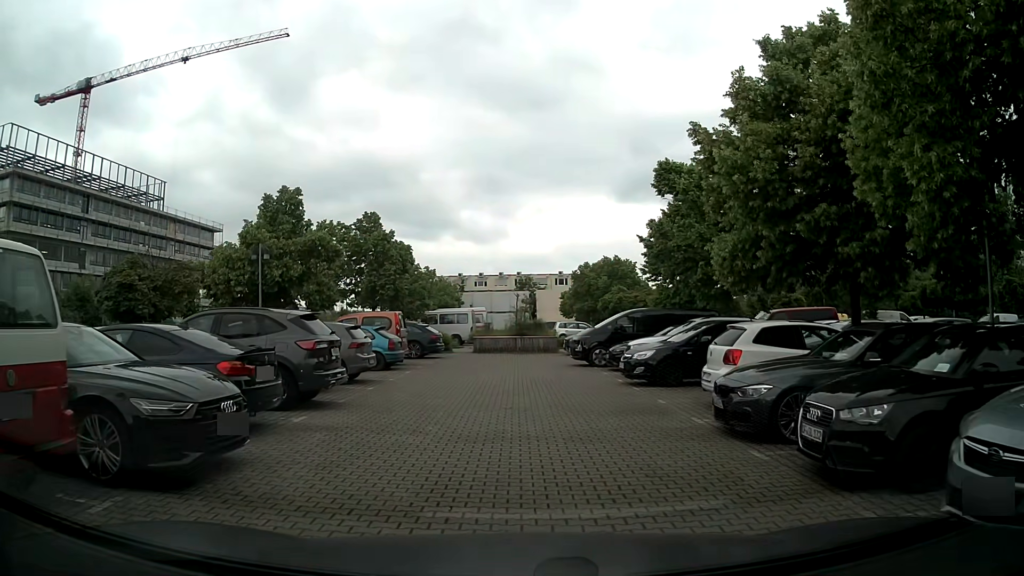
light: Day
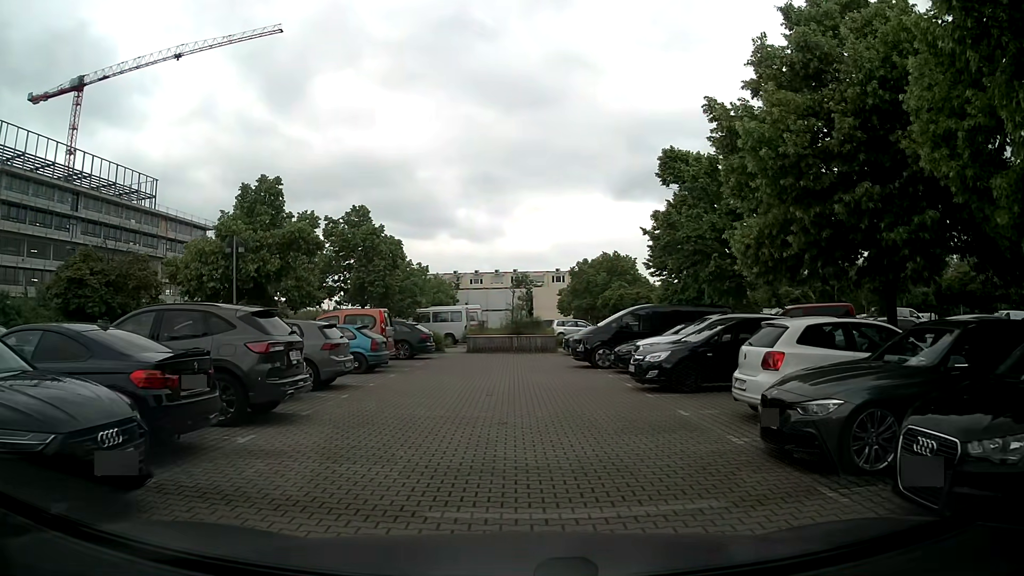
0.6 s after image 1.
(0.0, +1.9) m; +2°
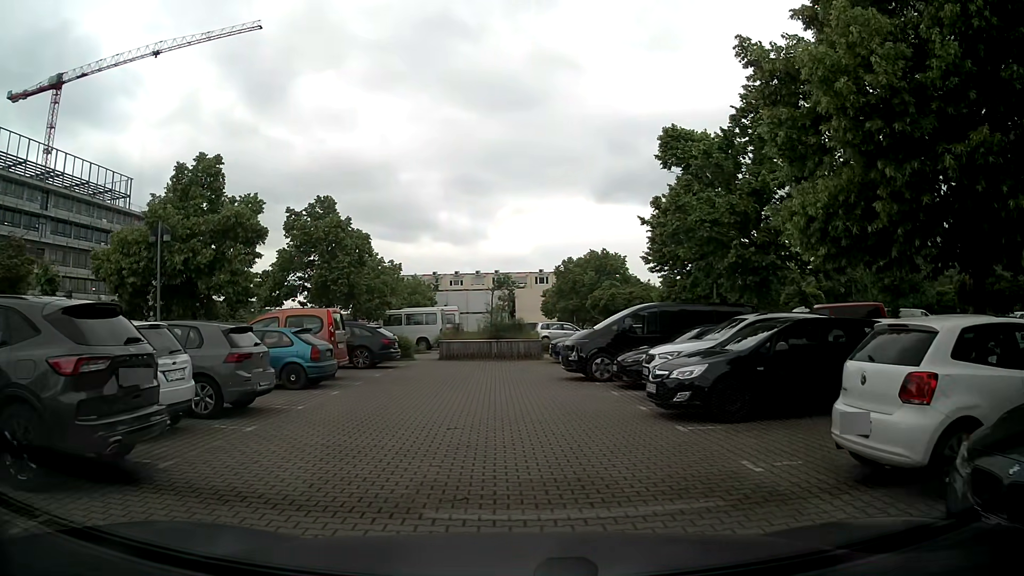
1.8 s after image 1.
(0.0, +3.9) m; +2°
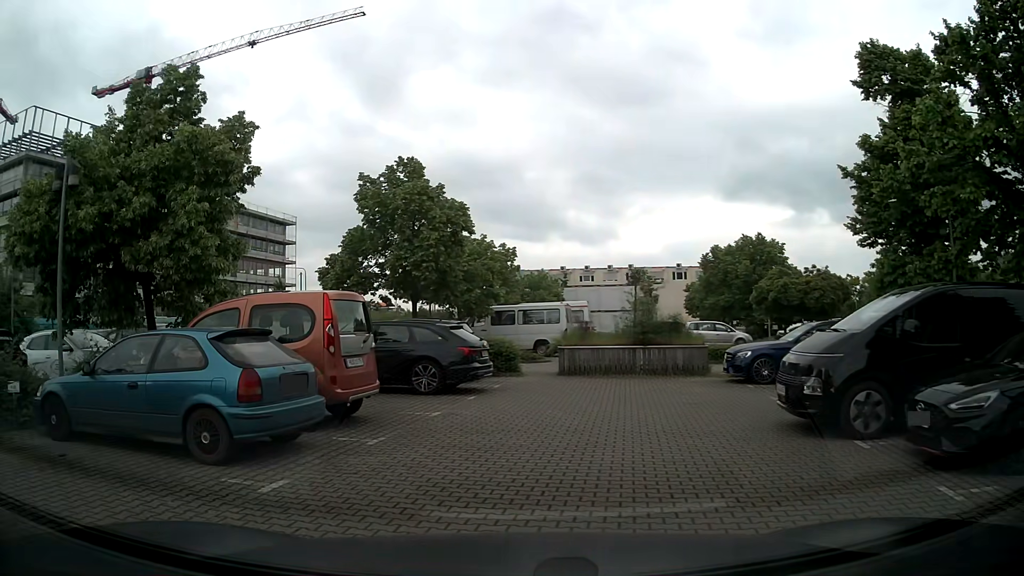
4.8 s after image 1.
(-0.3, +8.6) m; -11°
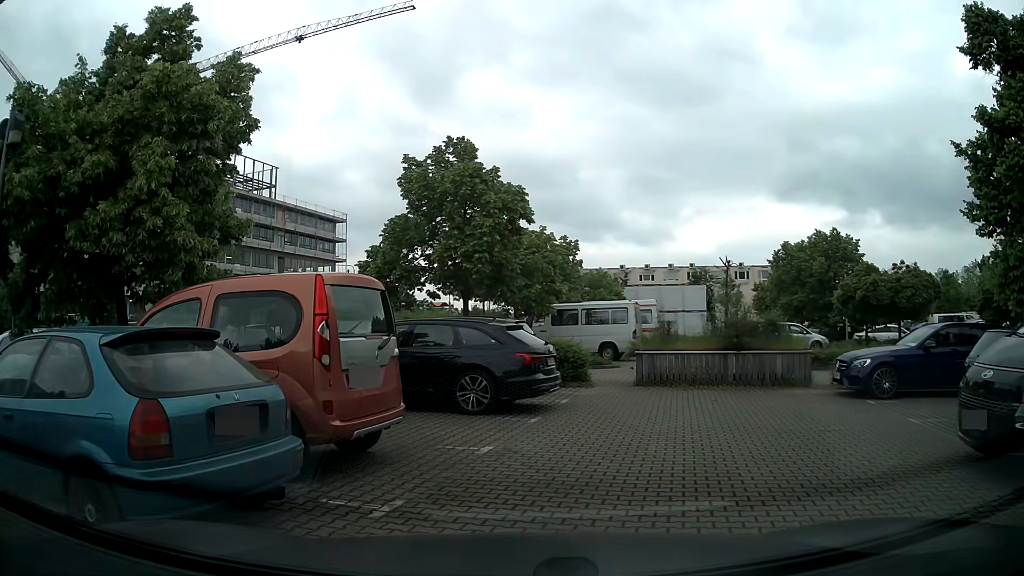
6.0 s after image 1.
(-0.2, +3.0) m; -6°
